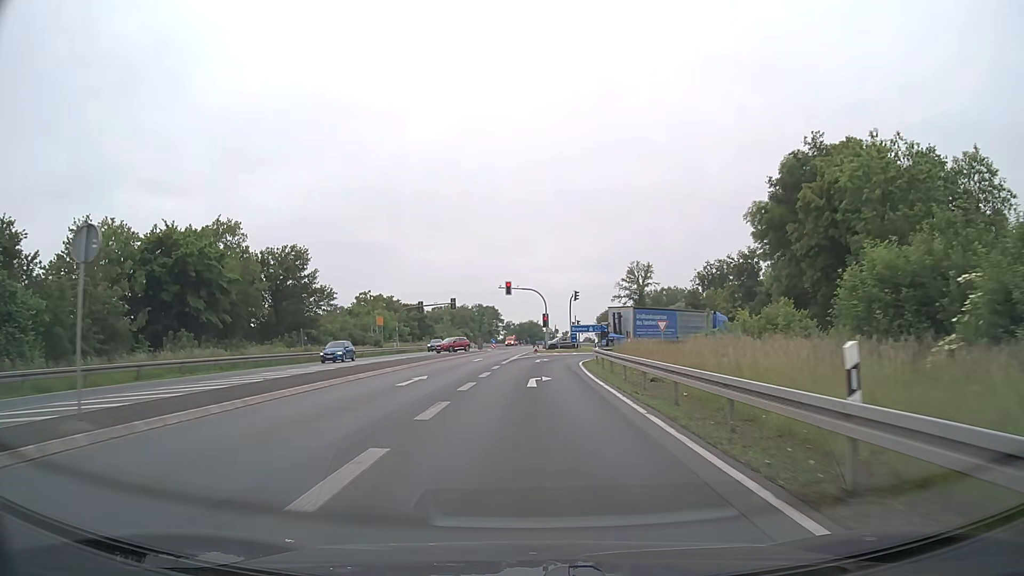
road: primary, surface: asphalt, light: Day
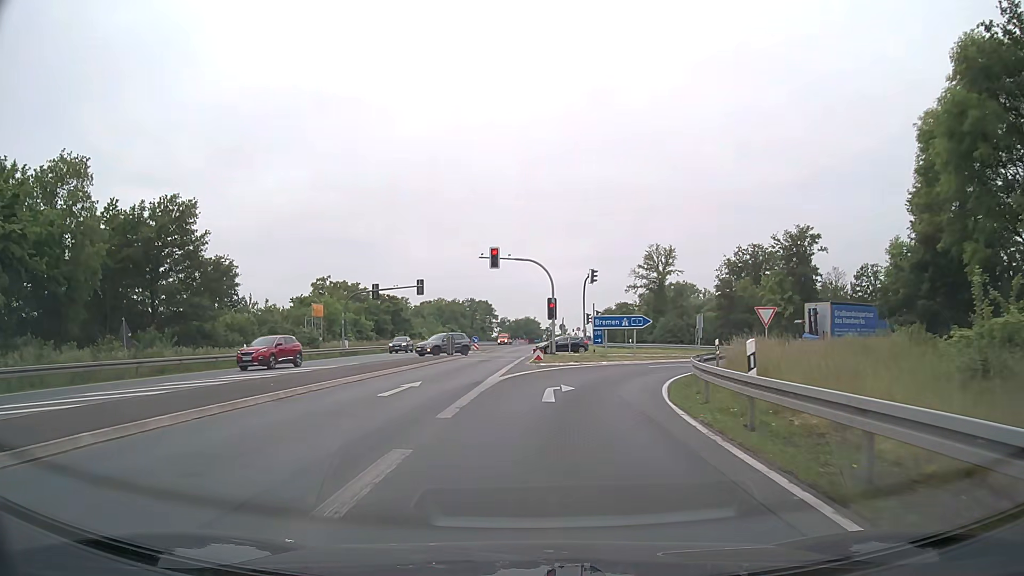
(0.0, +23.6) m; 0°
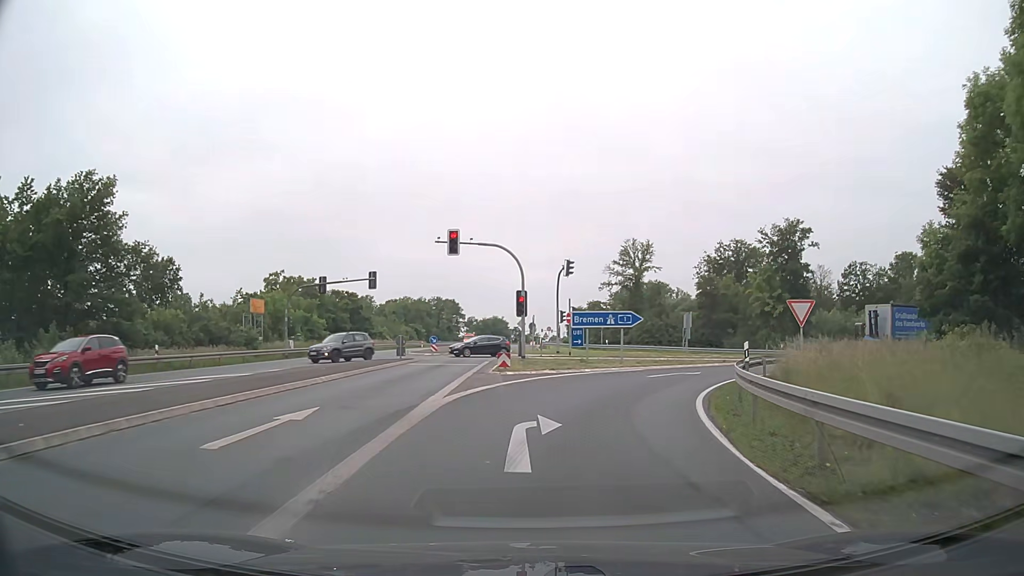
(+0.1, +7.0) m; +3°
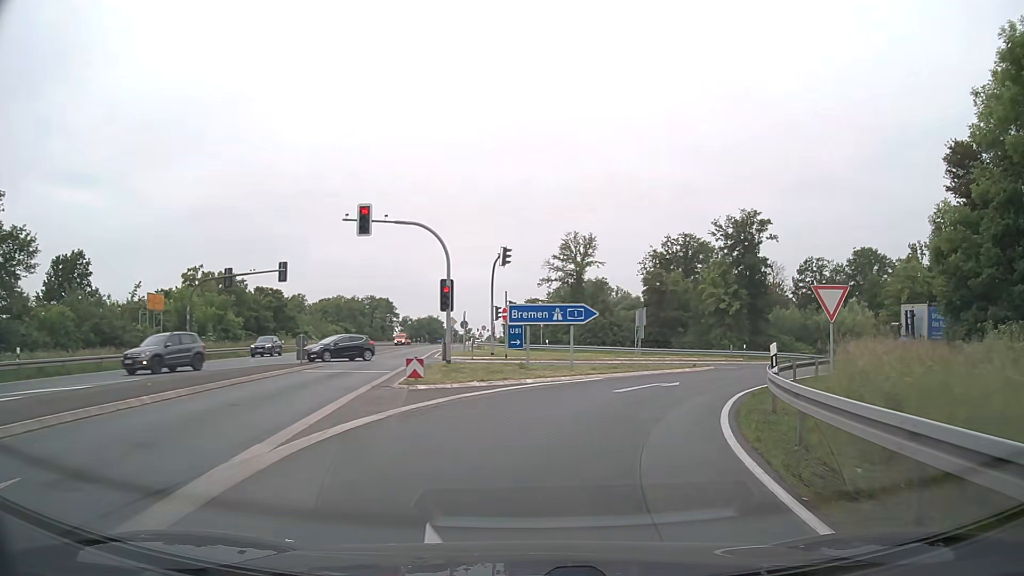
(+0.3, +6.7) m; +5°
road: motorway_link
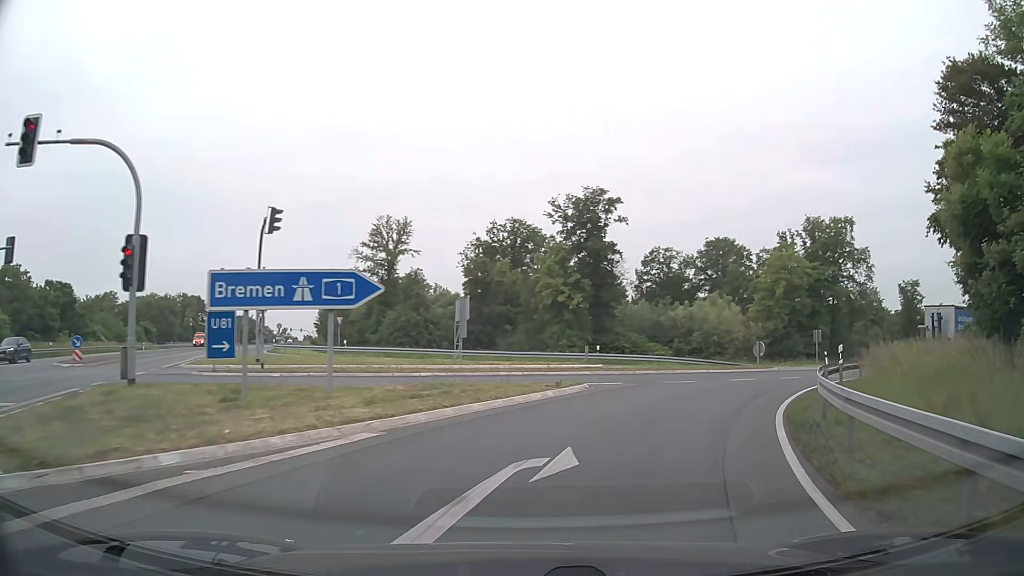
(+1.6, +12.9) m; +15°
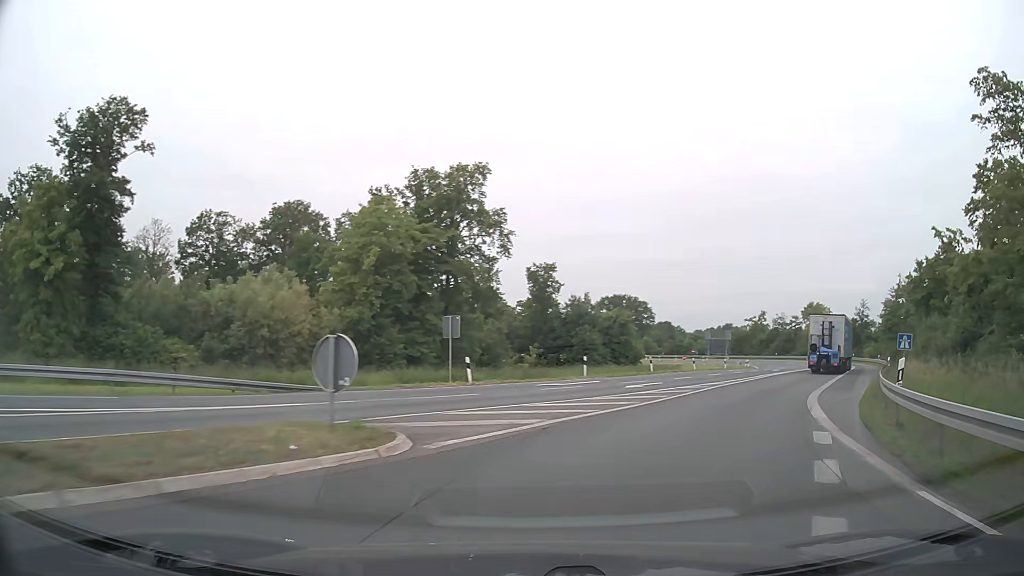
(+7.6, +24.7) m; +35°
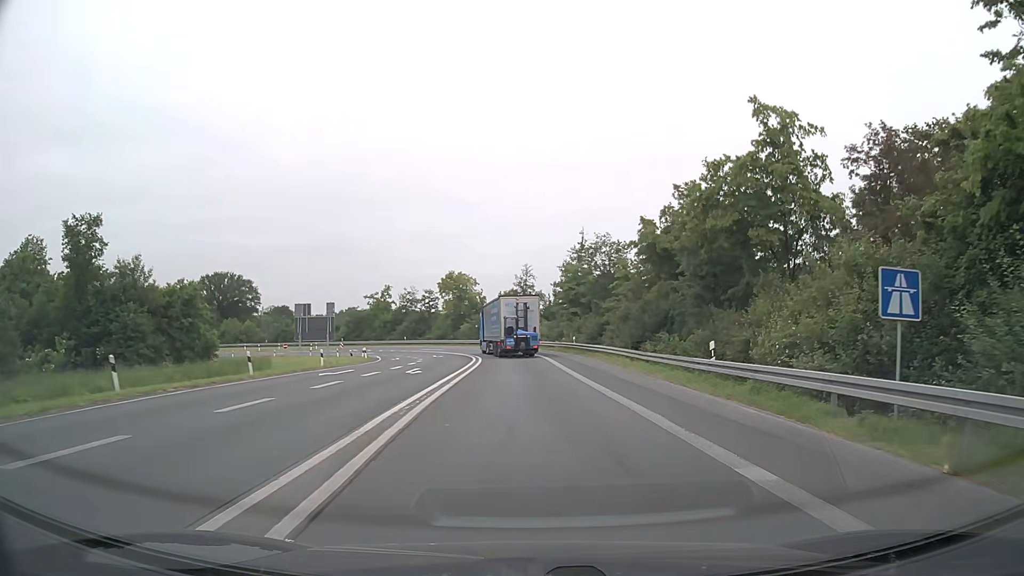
(+9.0, +26.4) m; +32°
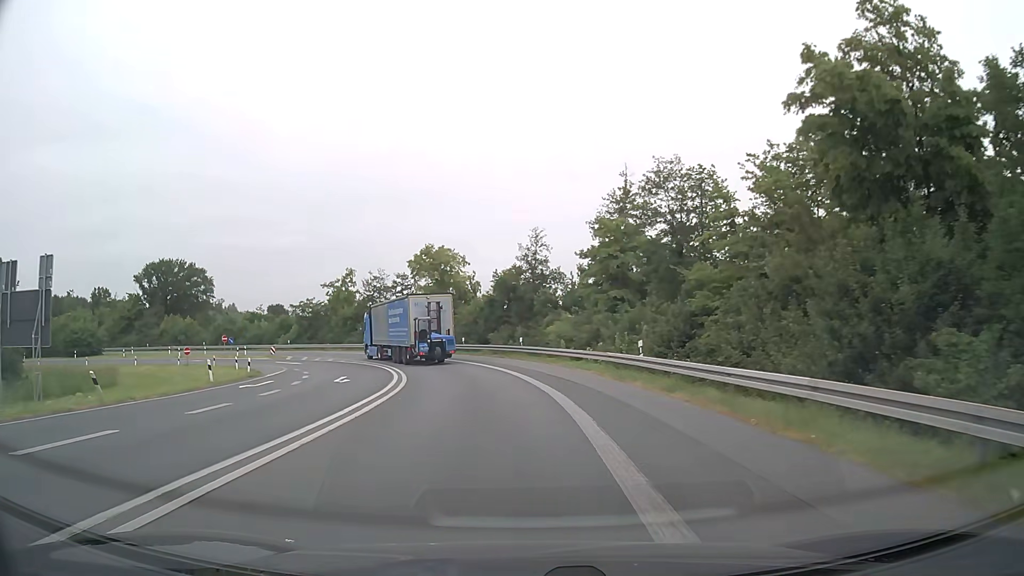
(+0.7, +30.7) m; -1°
(0, +10) (-1, +20) (-3, +30) (-6, +39) (-9, +49) (-14, +57) (-20, +65) (-28, +72) (-36, +78) (-45, +83) m
